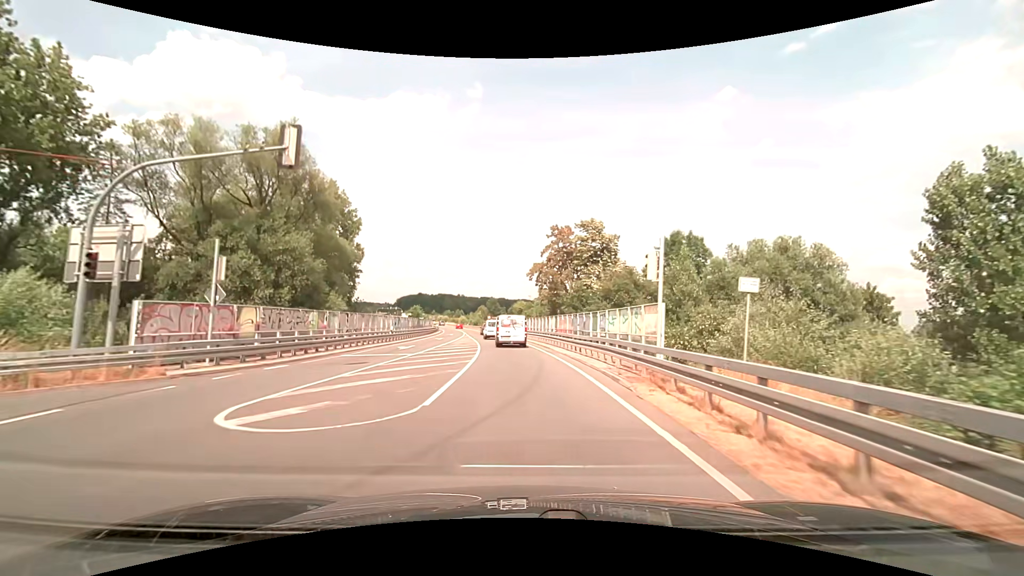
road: secondary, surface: asphalt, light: Day
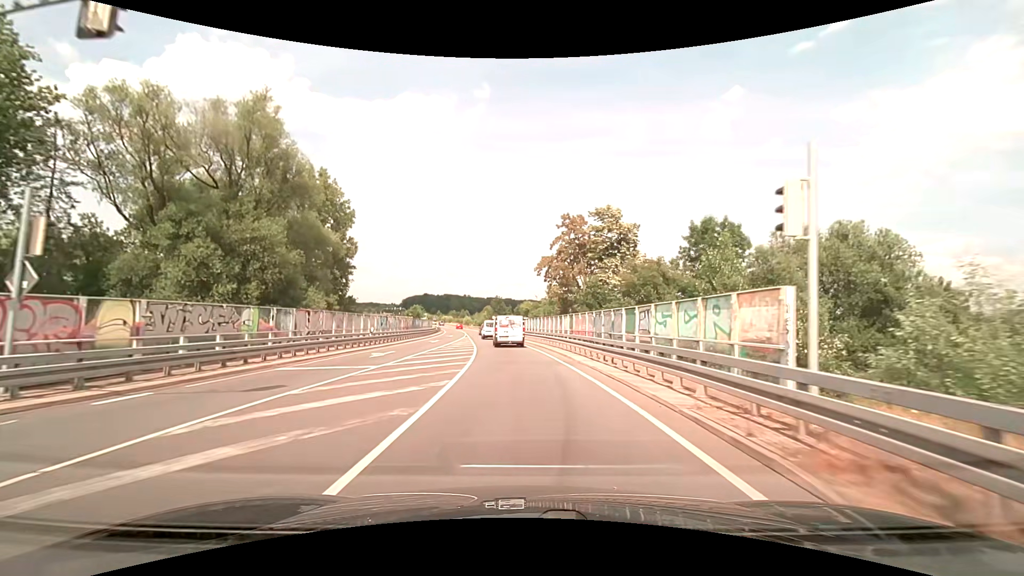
(0.0, +7.1) m; -1°
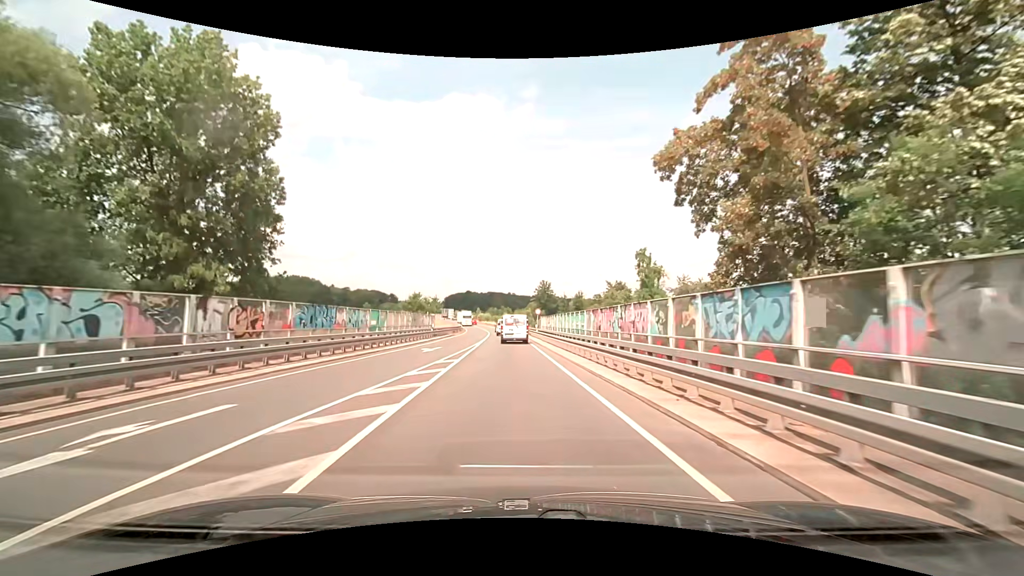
(-1.9, +38.8) m; -5°
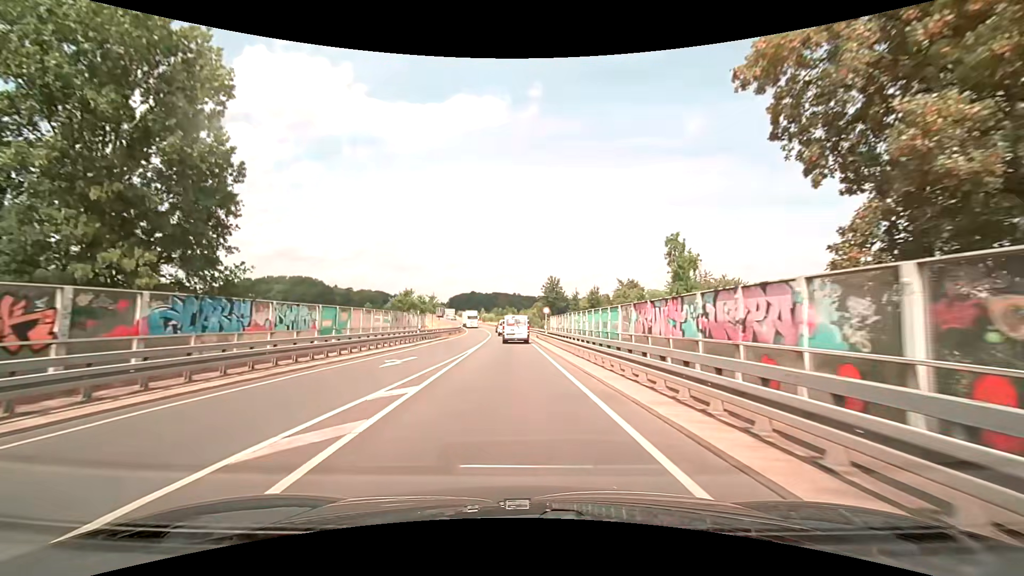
(-0.1, +8.1) m; -1°
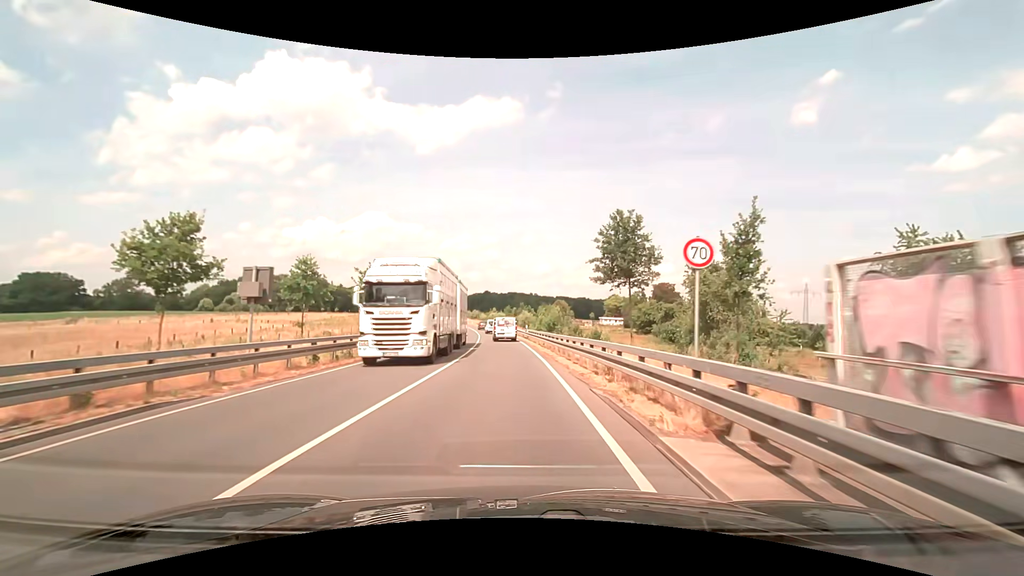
(-0.7, +41.7) m; -2°
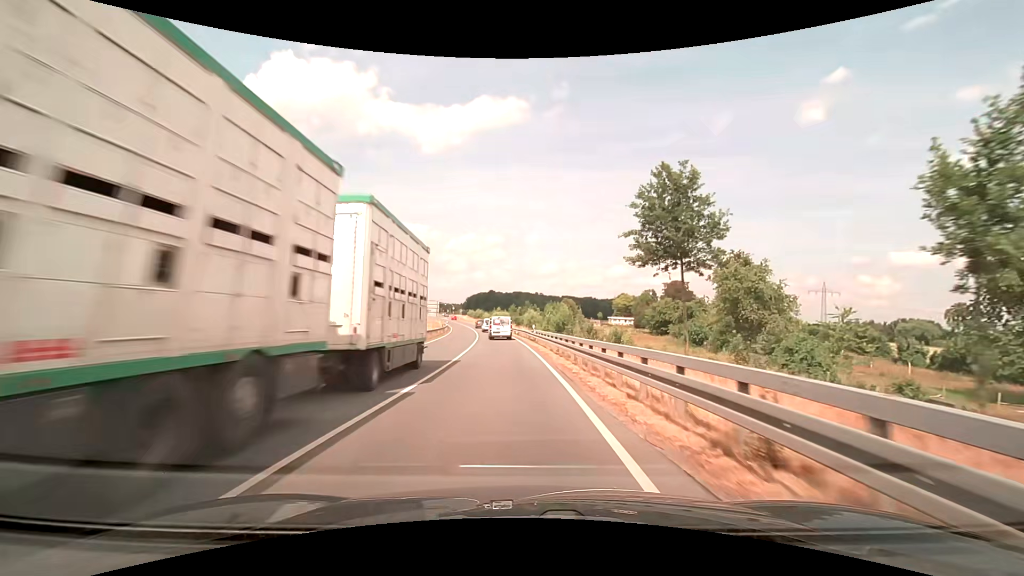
(0.0, +8.6) m; -1°
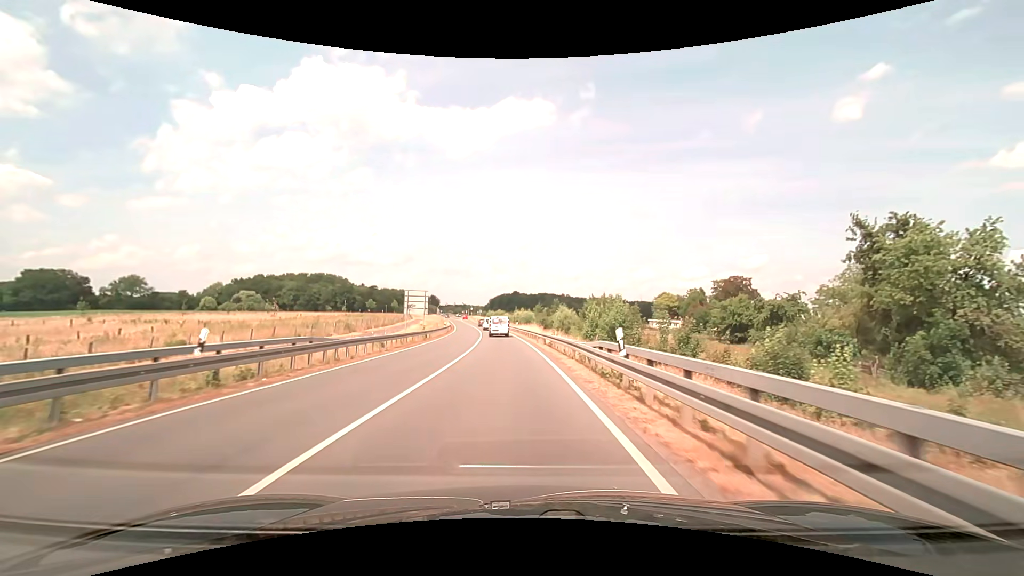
(-0.5, +26.3) m; -3°
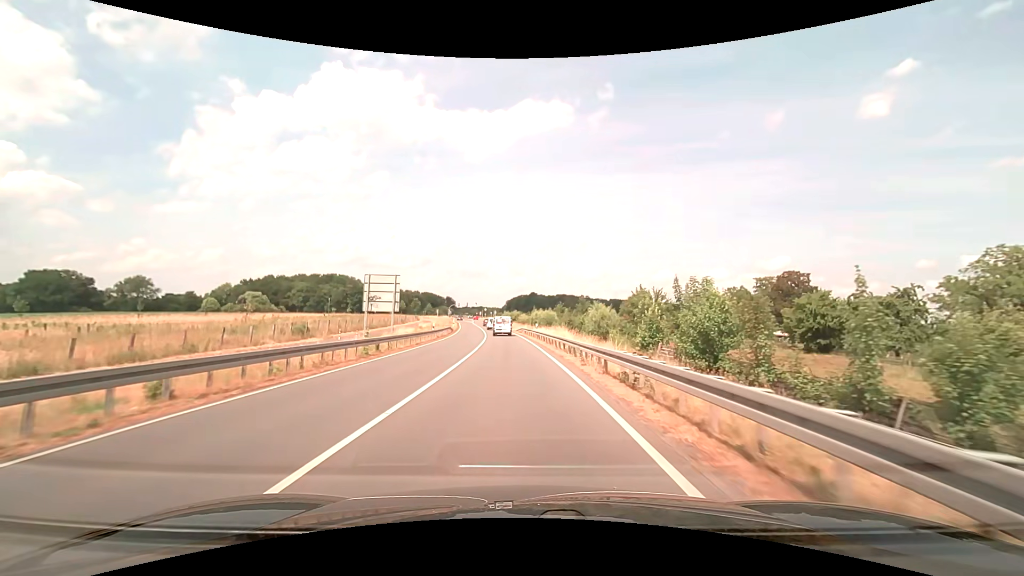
(-0.3, +18.3) m; -2°
(0, +10) (0, +20) (-1, +30) (-1, +40) (-2, +50) (-3, +60) (-3, +70) (-4, +80) (-5, +90) (-7, +100) m
